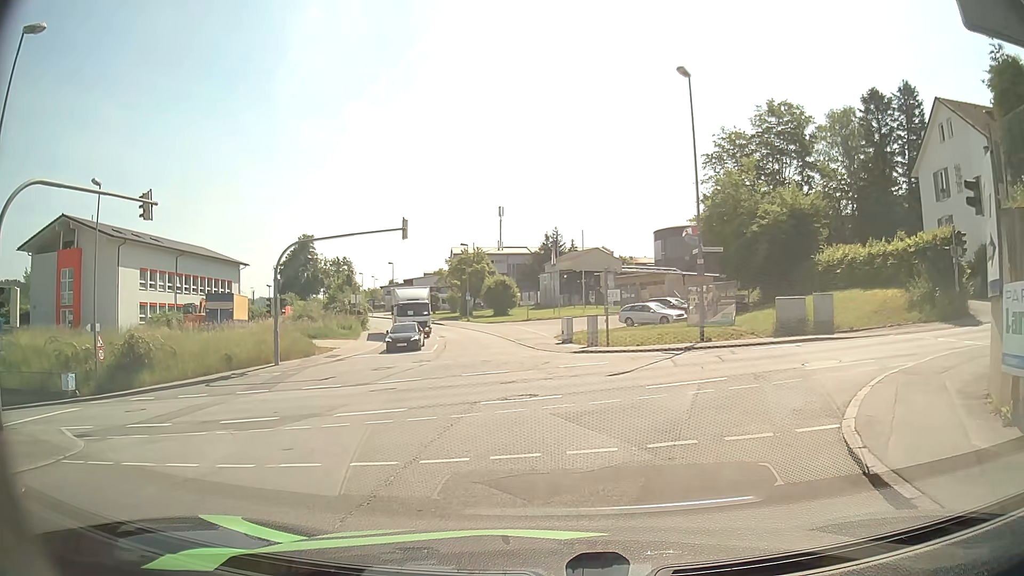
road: residential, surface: asphalt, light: Day
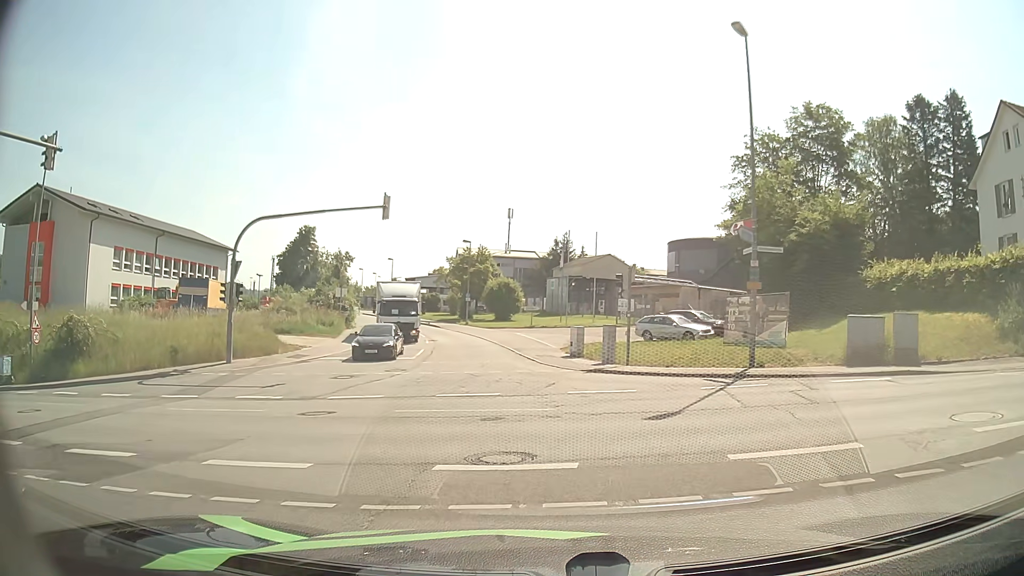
(-0.2, +5.8) m; -3°
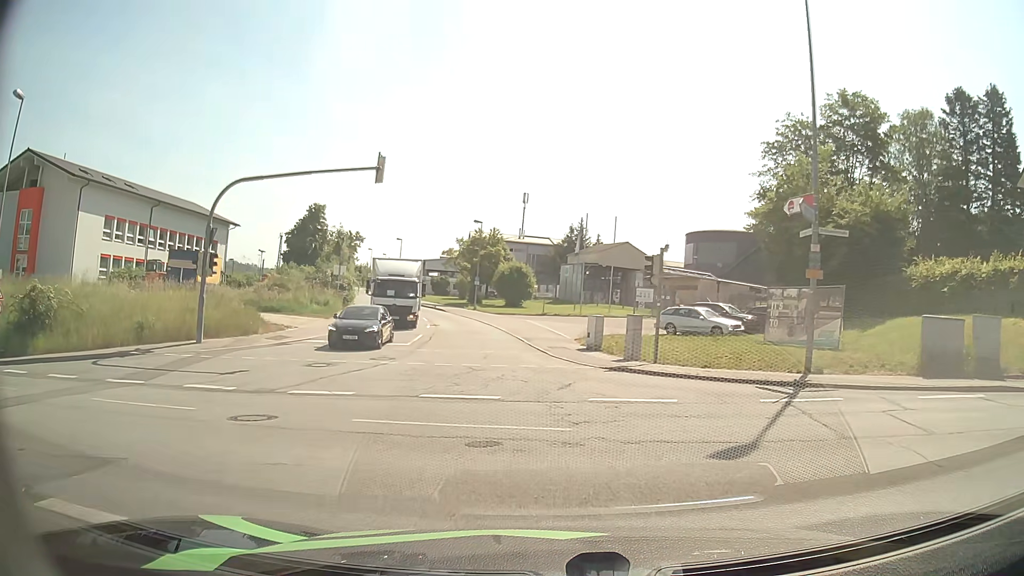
(0.0, +3.6) m; -1°
(0, +10) (-1, +20) (-2, +30) (-3, +40) (-6, +49) (-9, +59) (-13, +68) (-17, +77) (-21, +87) (-25, +96) m
